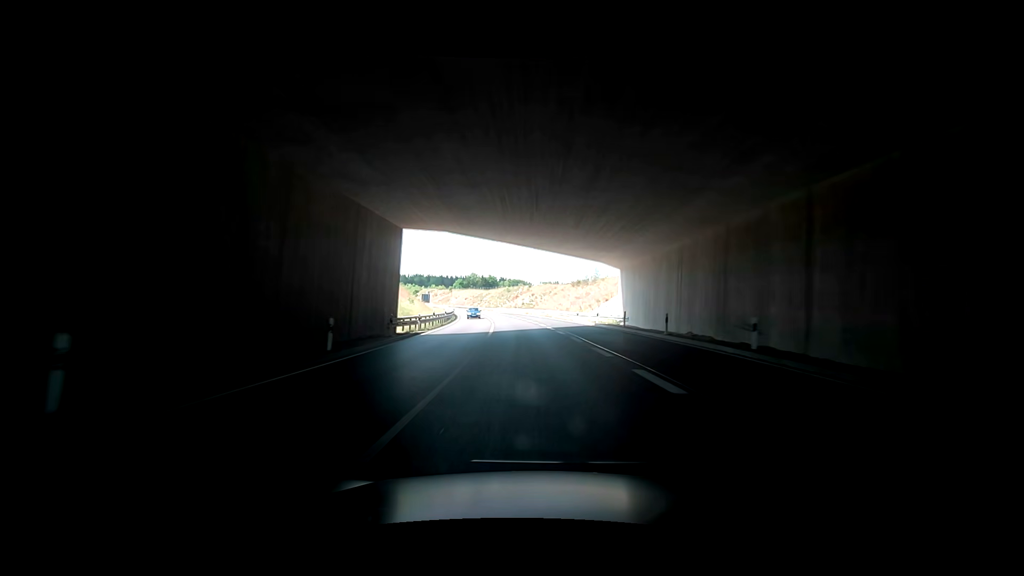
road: trunk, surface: asphalt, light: Day
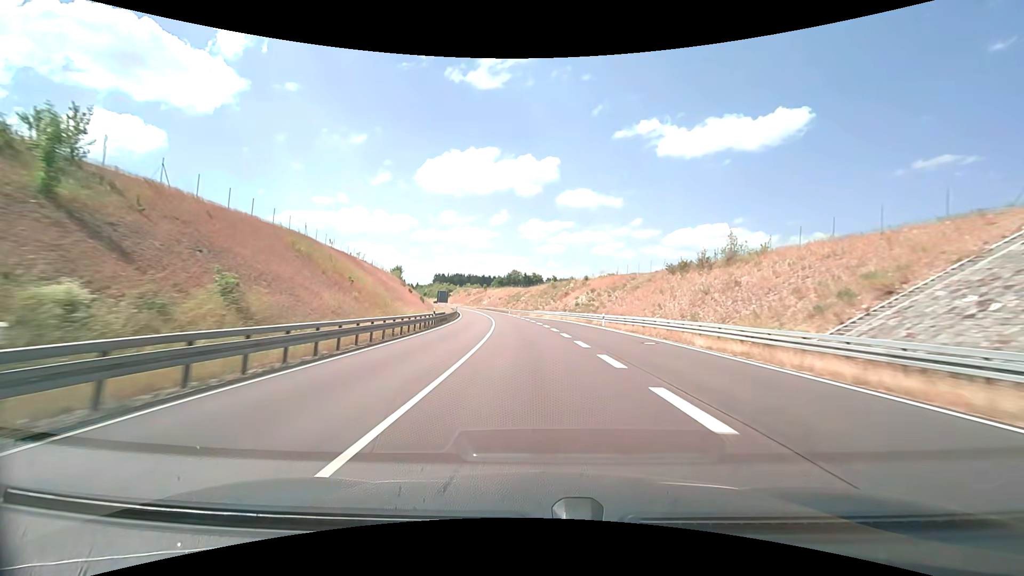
(-0.7, +44.1) m; -6°
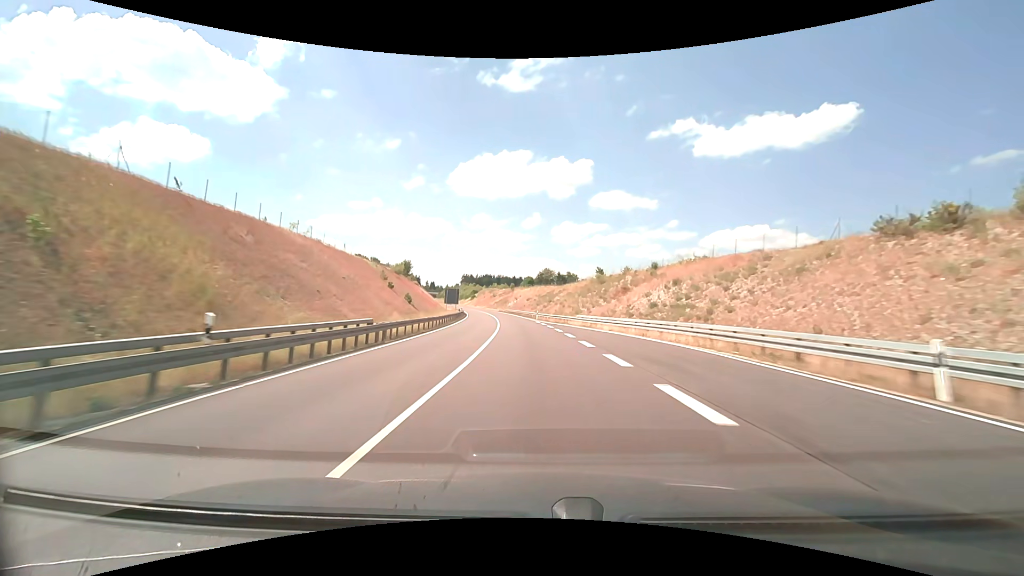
(-1.5, +29.5) m; -5°
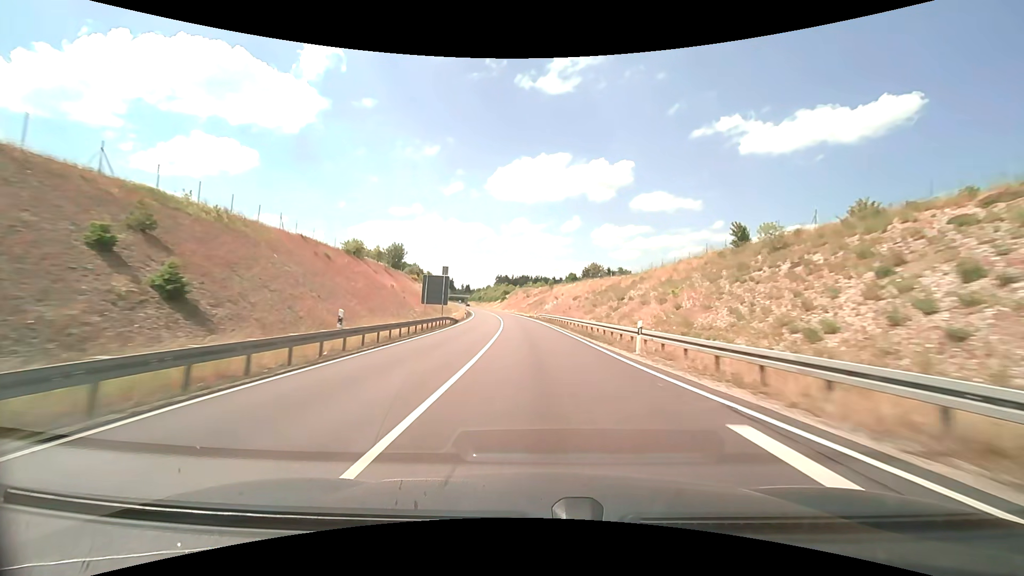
(-1.9, +44.9) m; -5°
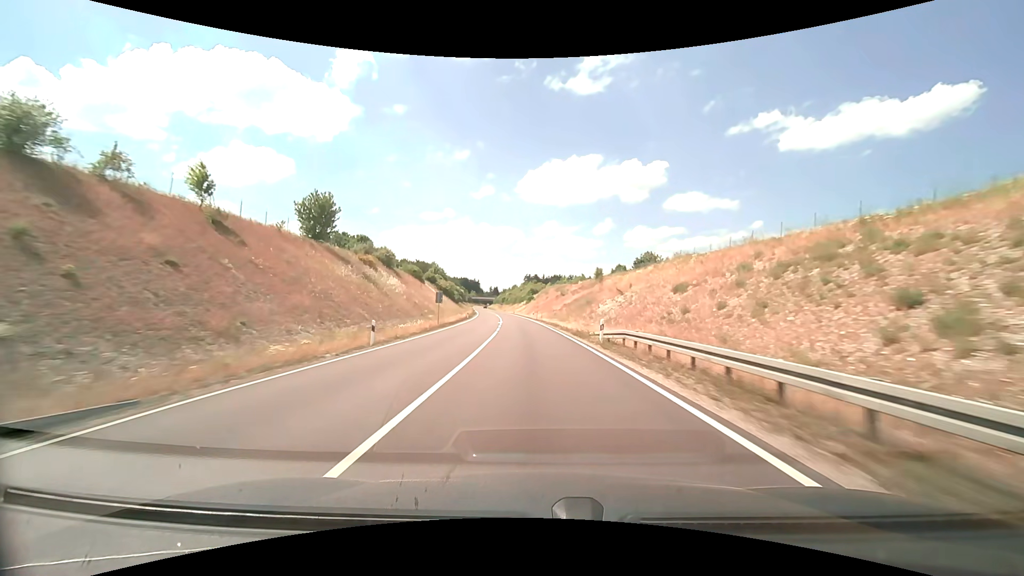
(-1.6, +46.2) m; -4°
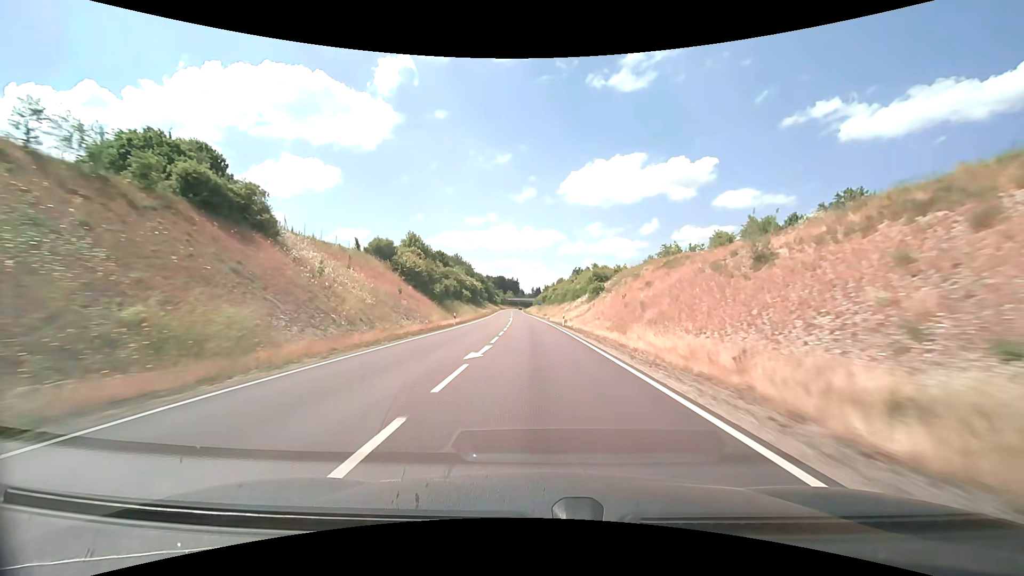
(-4.3, +78.8) m; -5°
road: primary
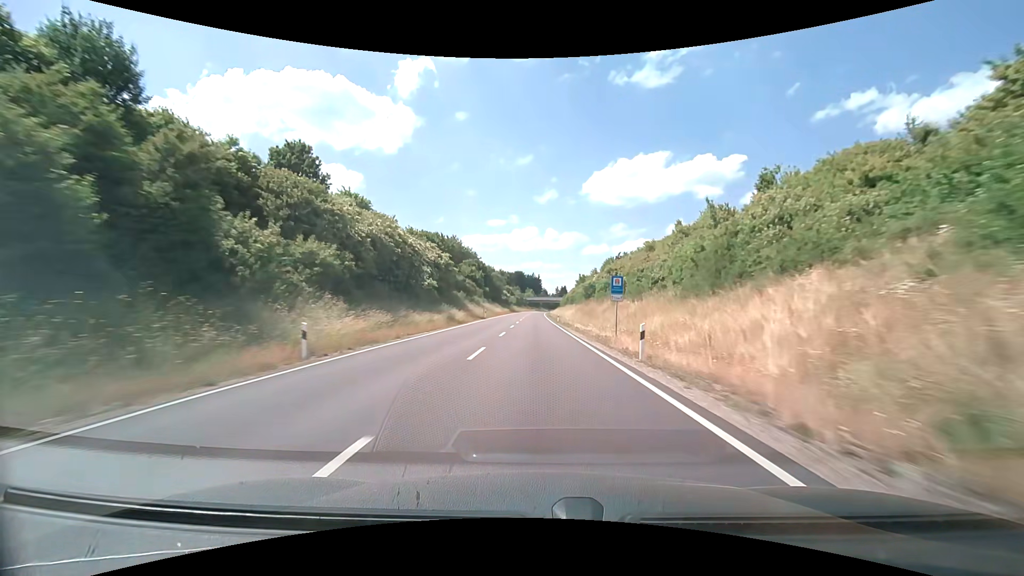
(-2.4, +79.3) m; -3°
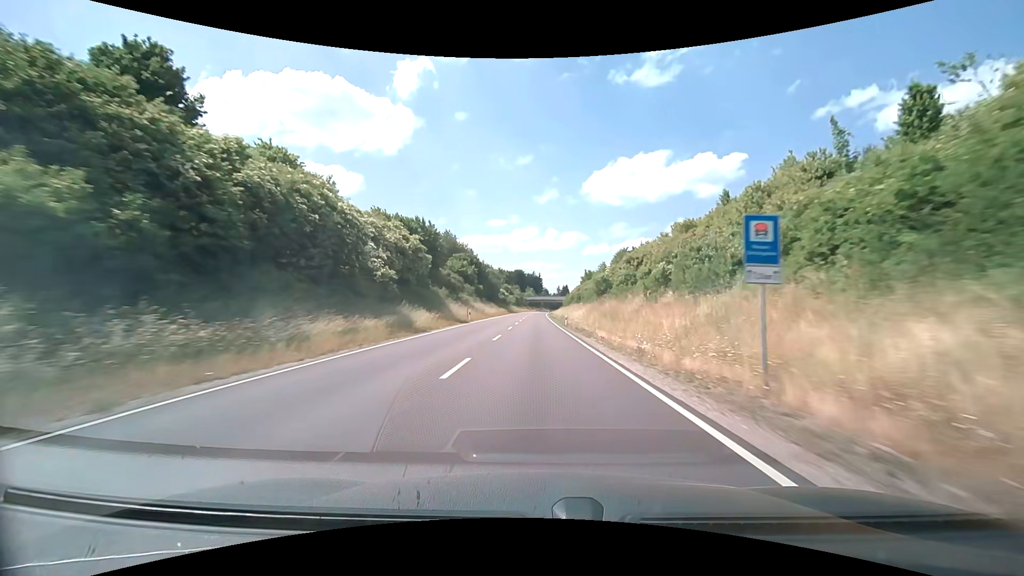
(0.0, +15.7) m; 0°
(0, +10) (0, +20) (0, +30) (0, +40) (0, +50) (0, +60) (0, +70) (0, +80) (0, +90) (0, +100) m
